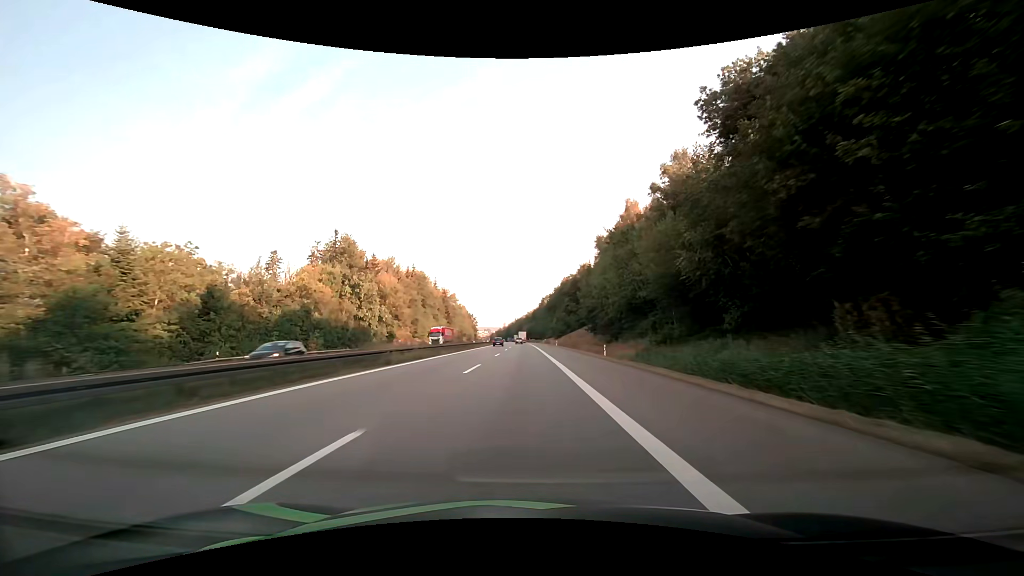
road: motorway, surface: asphalt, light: Day
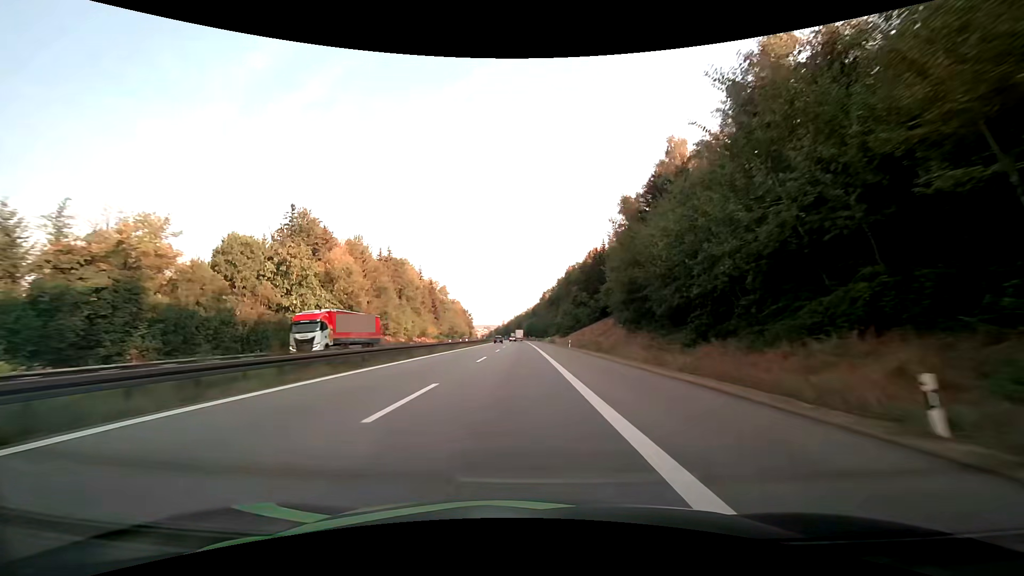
(0.0, +28.9) m; 0°
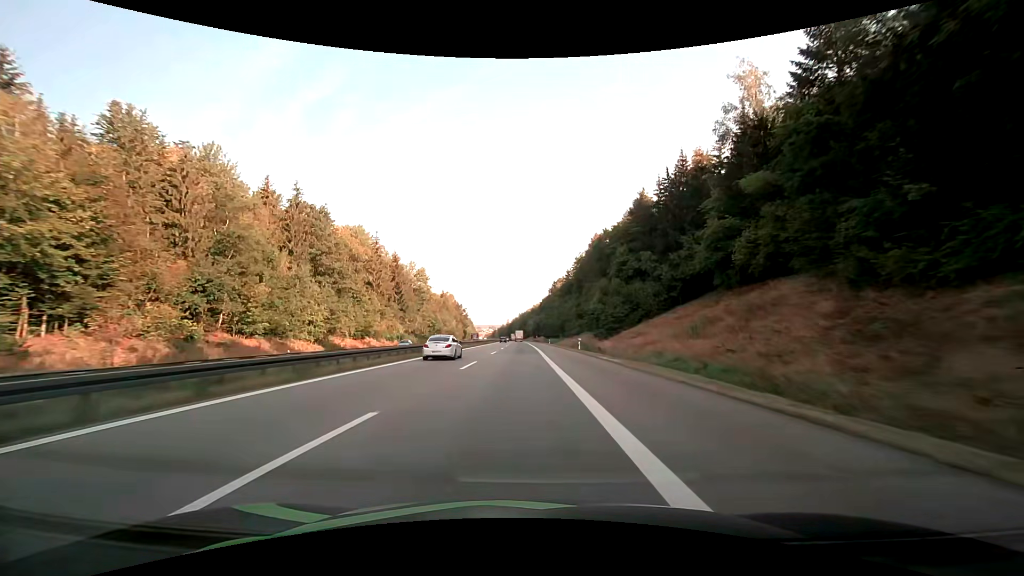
(-0.5, +58.3) m; 0°
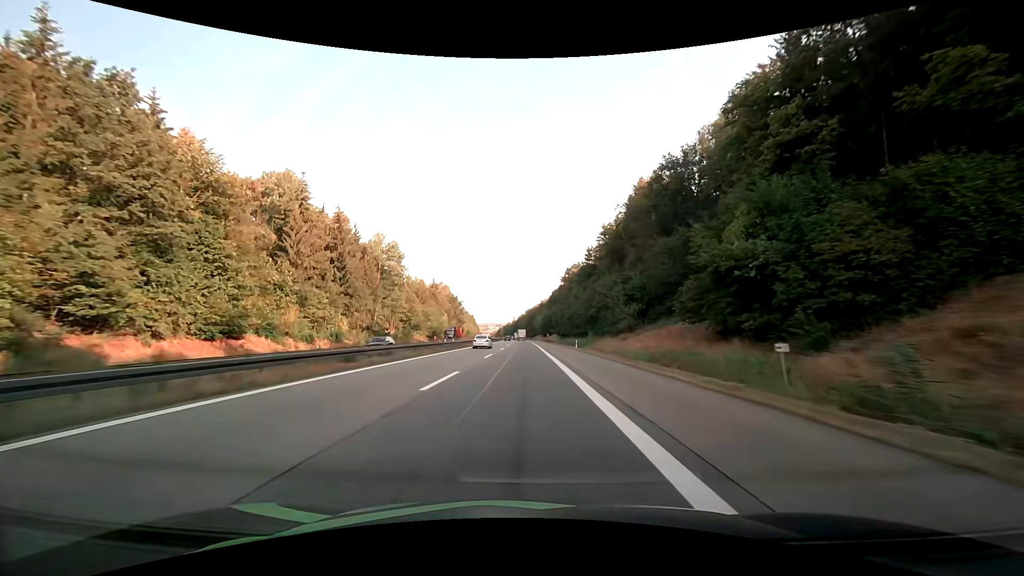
(-0.6, +44.0) m; -1°
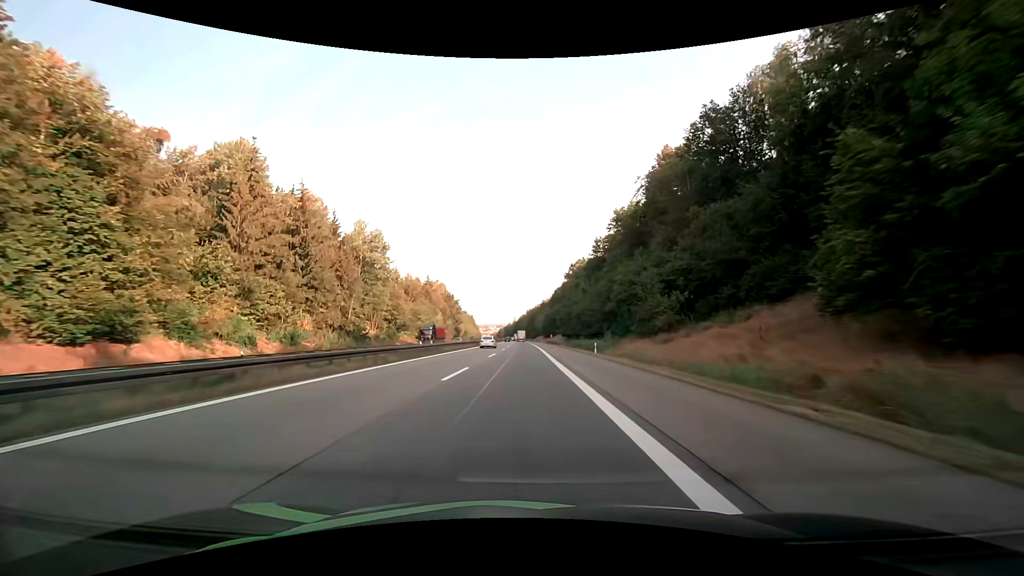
(-0.1, +14.7) m; -1°
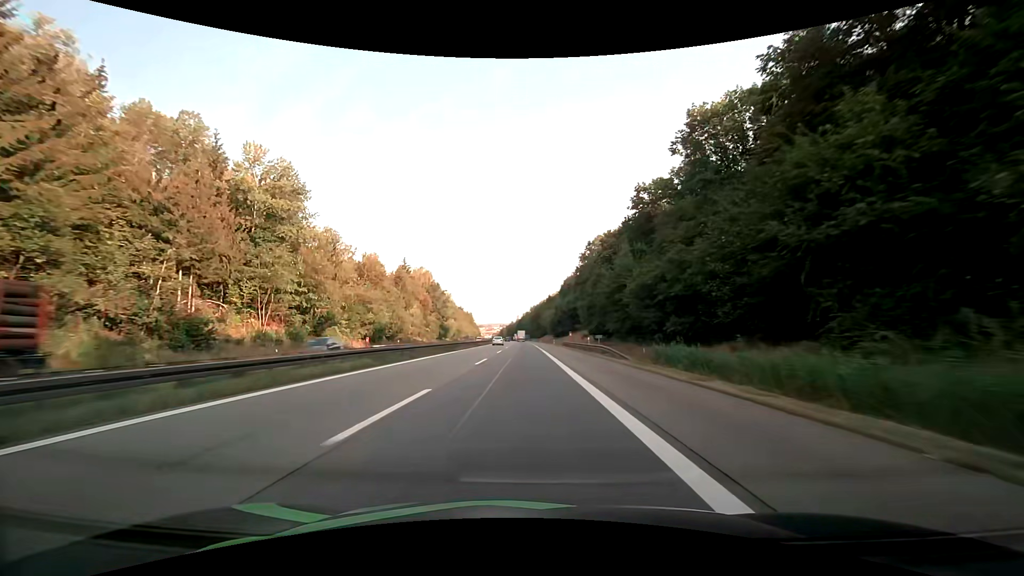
(-0.1, +44.4) m; -1°
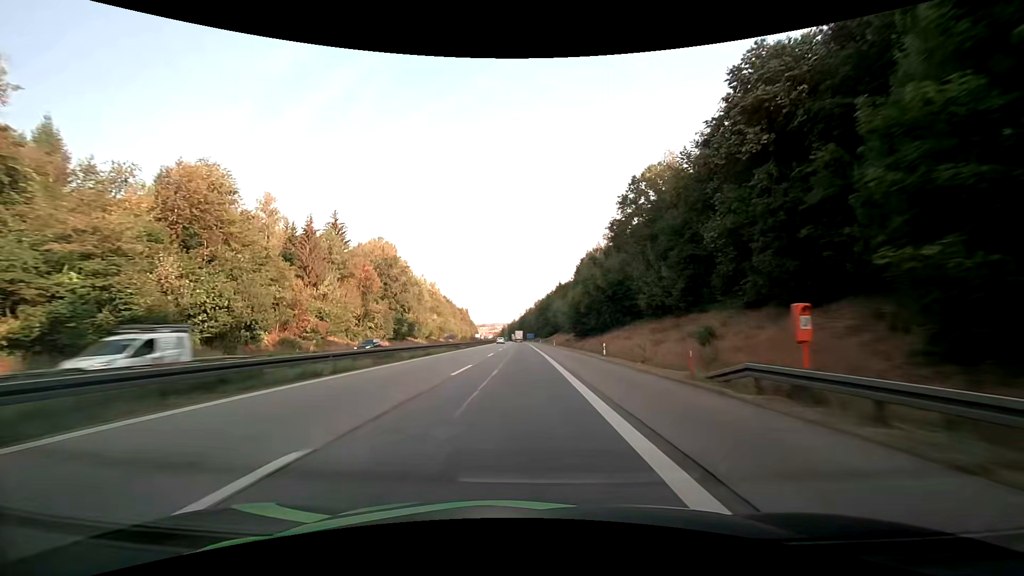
(+0.2, +59.8) m; 0°
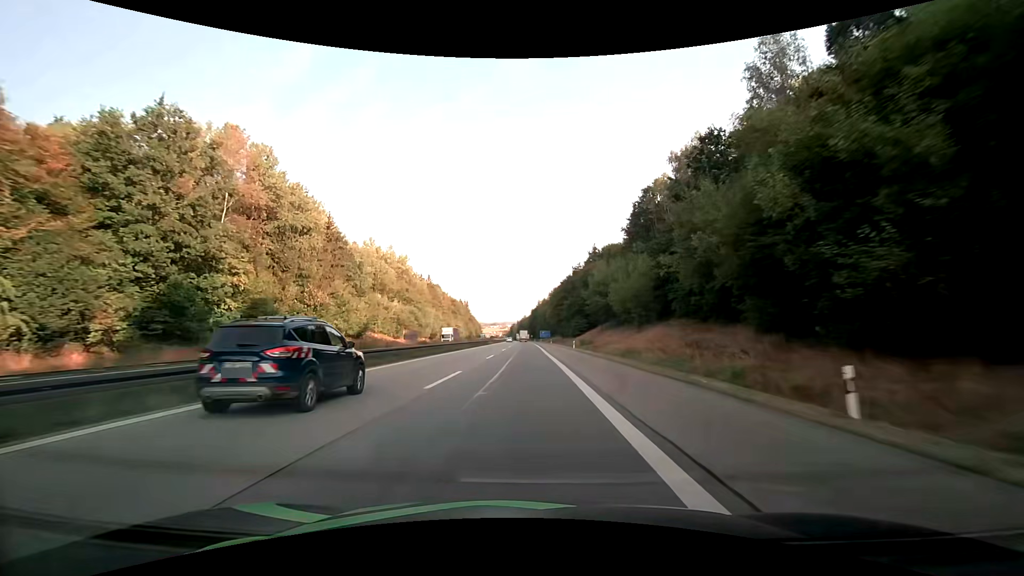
(-0.6, +75.7) m; -1°
(0, +10) (0, +20) (0, +30) (0, +40) (0, +50) (0, +60) (-1, +70) (-1, +80) (-1, +90) (-1, +100) m
